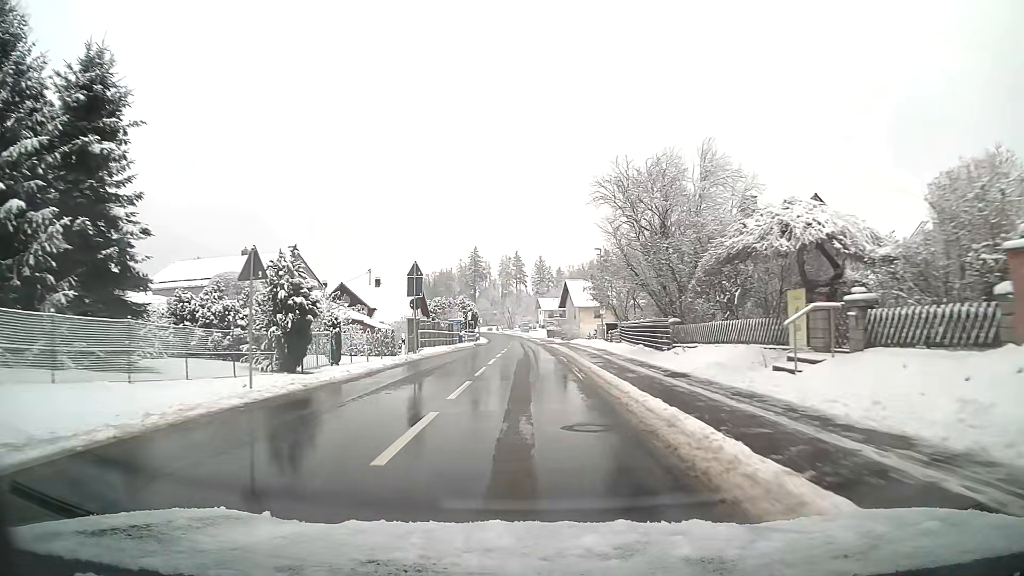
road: tertiary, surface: asphalt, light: Day
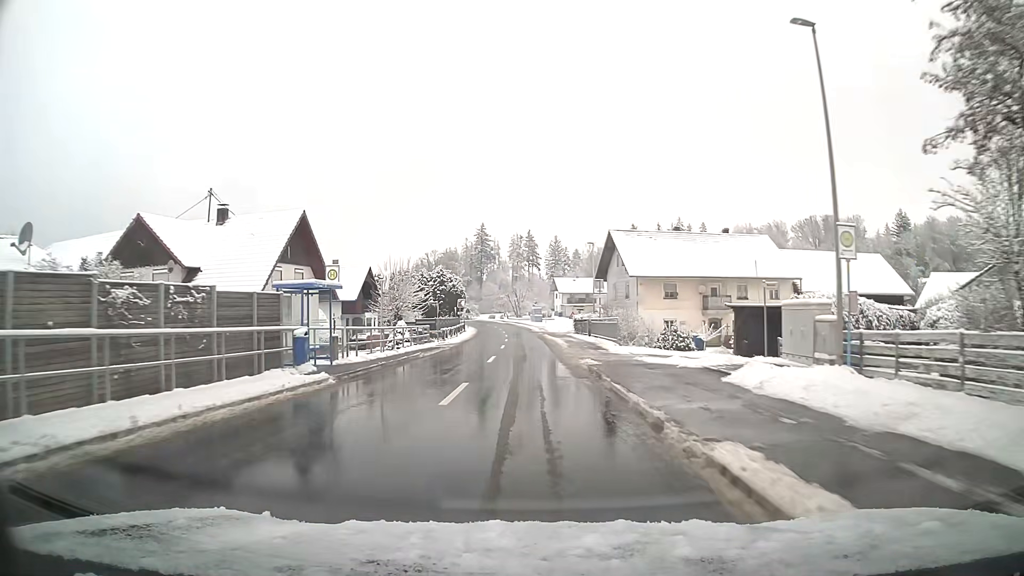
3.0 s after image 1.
(-0.4, +43.6) m; -1°
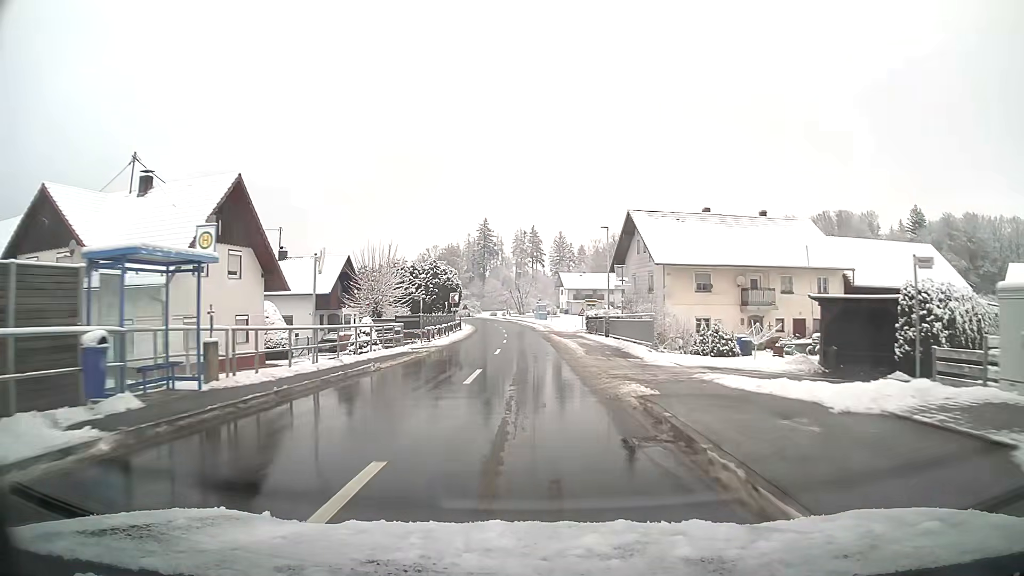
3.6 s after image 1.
(0.0, +8.8) m; 0°
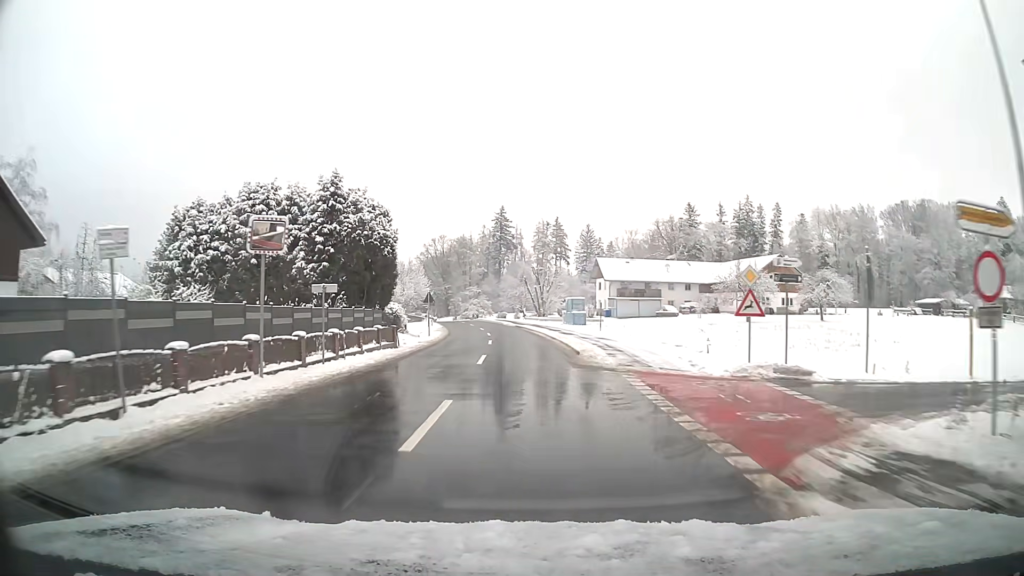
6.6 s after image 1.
(-0.6, +43.8) m; -2°
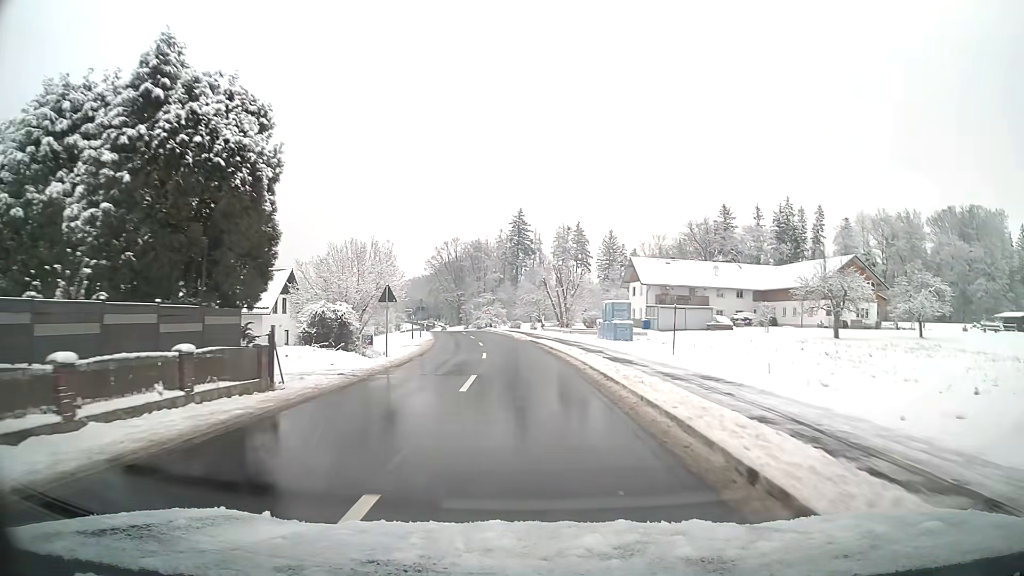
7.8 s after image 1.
(-0.3, +17.6) m; -2°
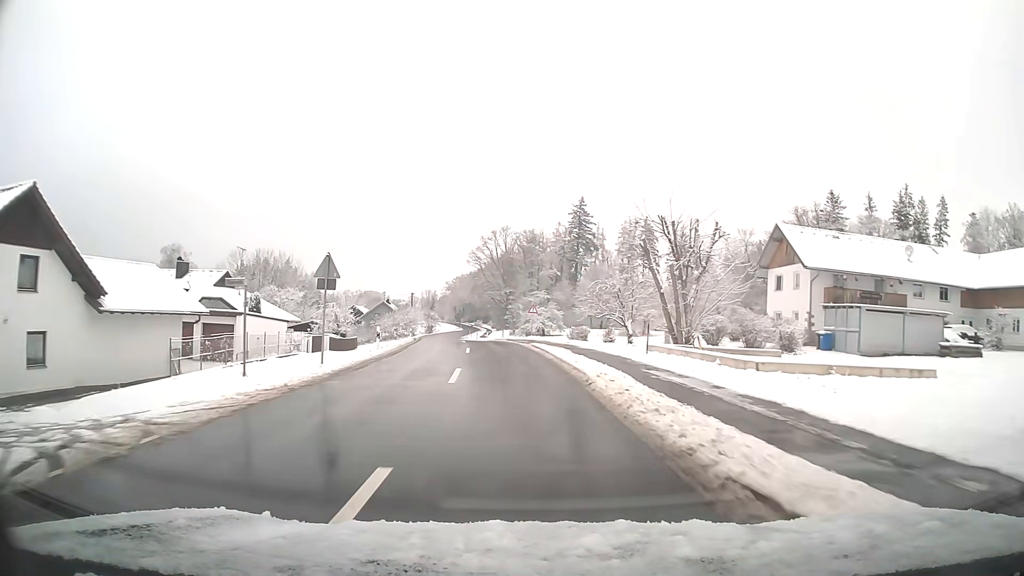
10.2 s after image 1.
(-1.4, +35.5) m; -5°
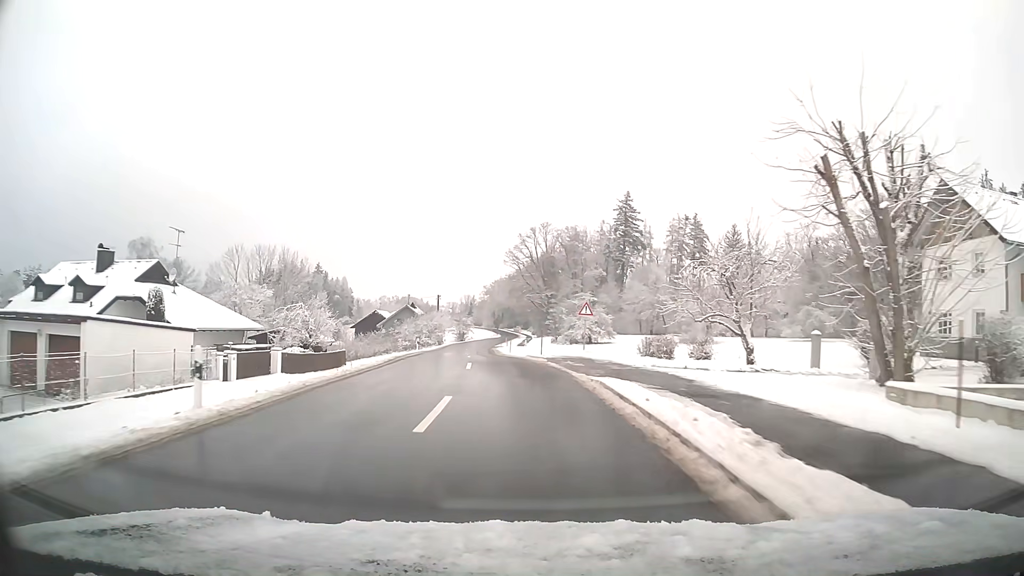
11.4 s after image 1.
(-0.5, +17.9) m; -3°
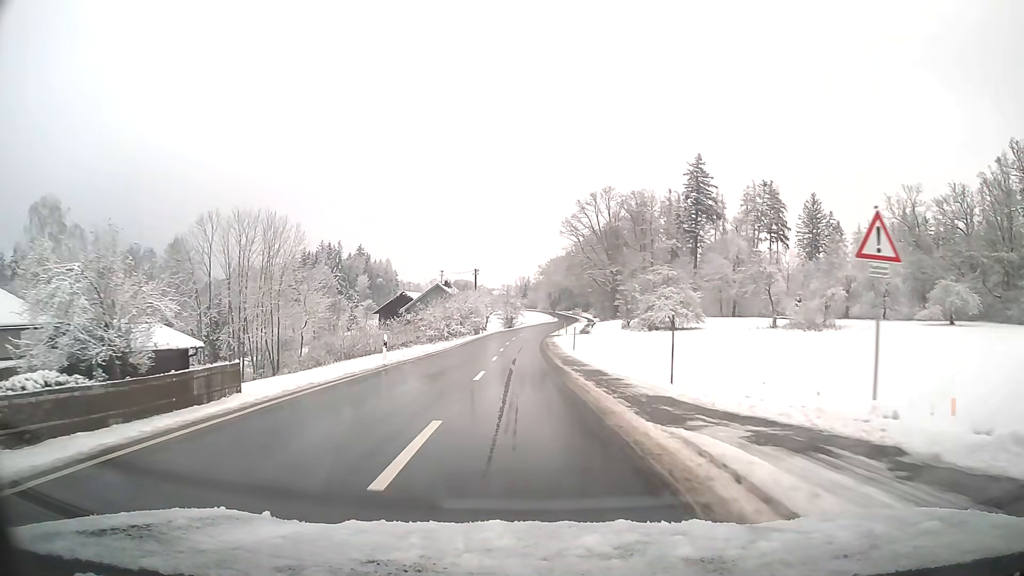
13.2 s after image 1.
(-1.1, +27.1) m; -4°
